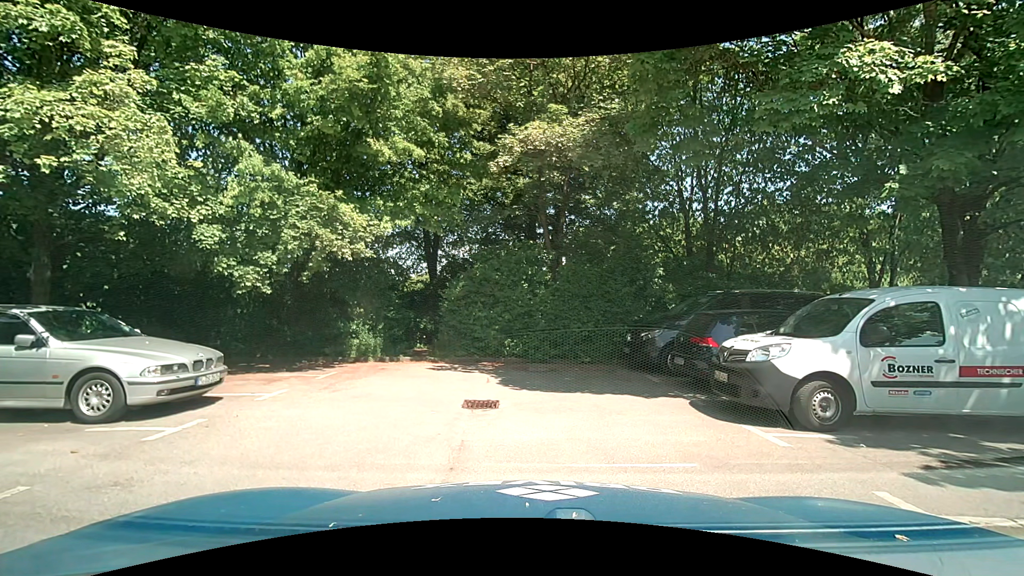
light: Day
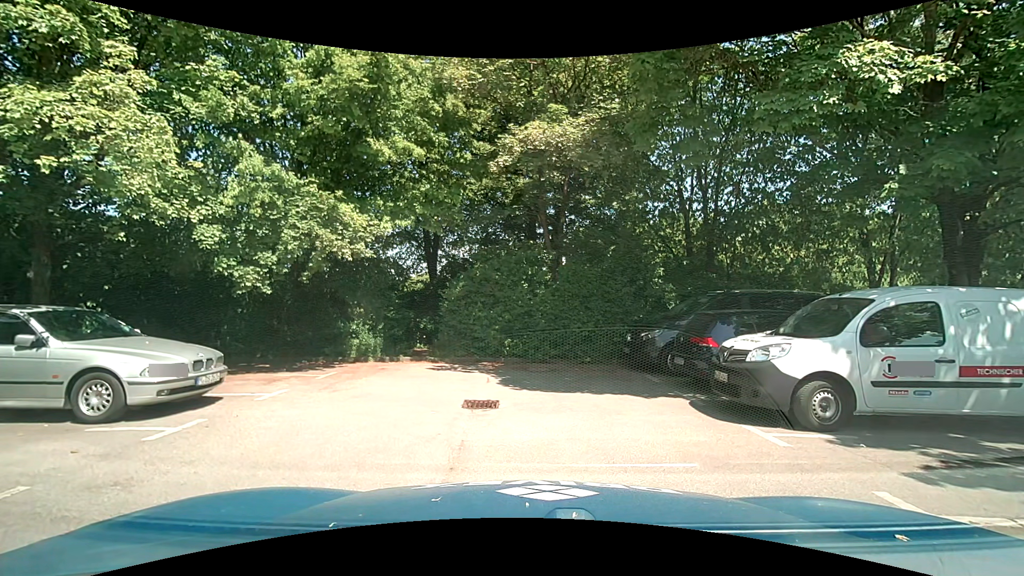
(0.0, 0.0) m; 0°
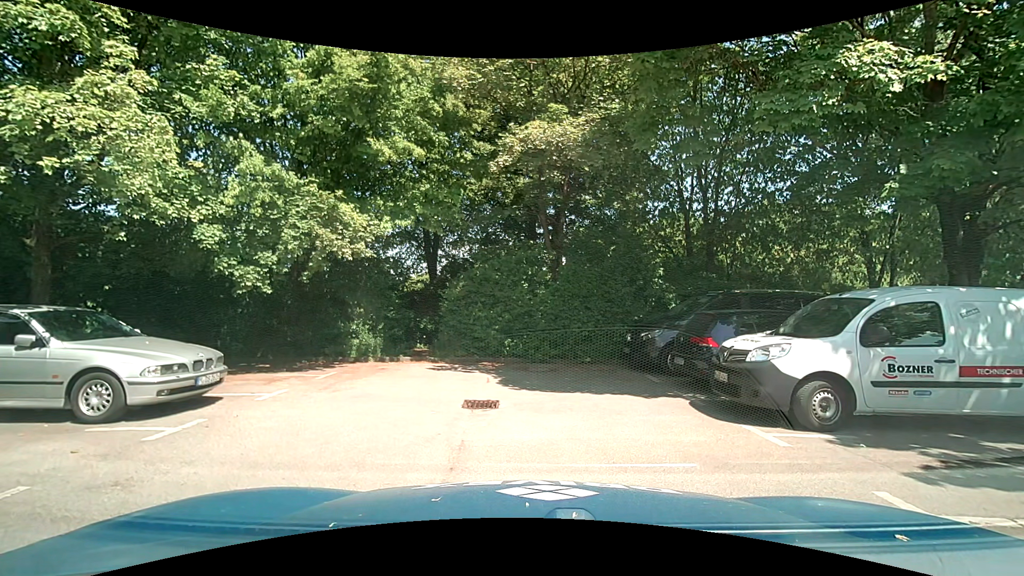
(0.0, 0.0) m; 0°
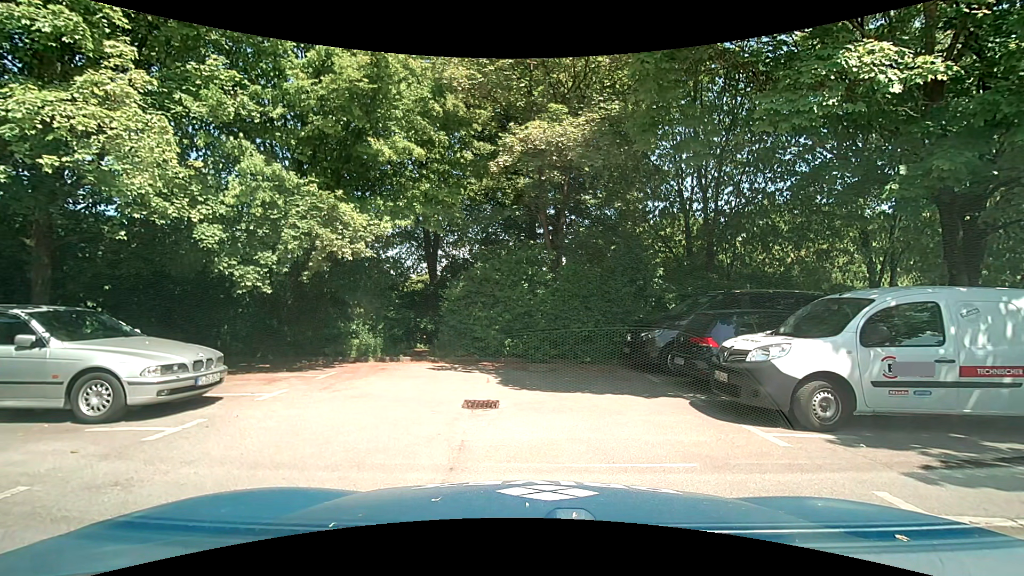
(0.0, 0.0) m; 0°
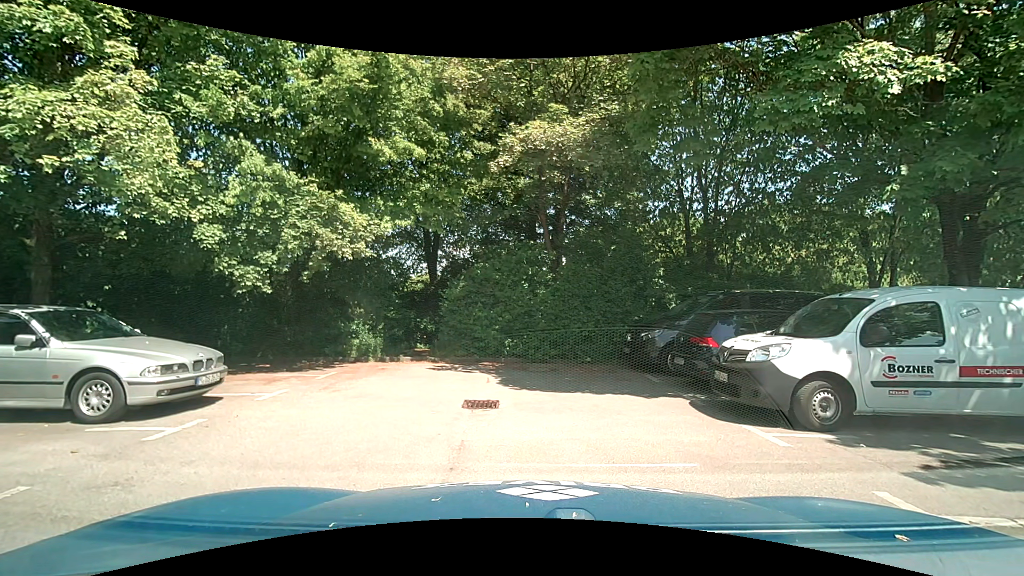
(0.0, 0.0) m; 0°
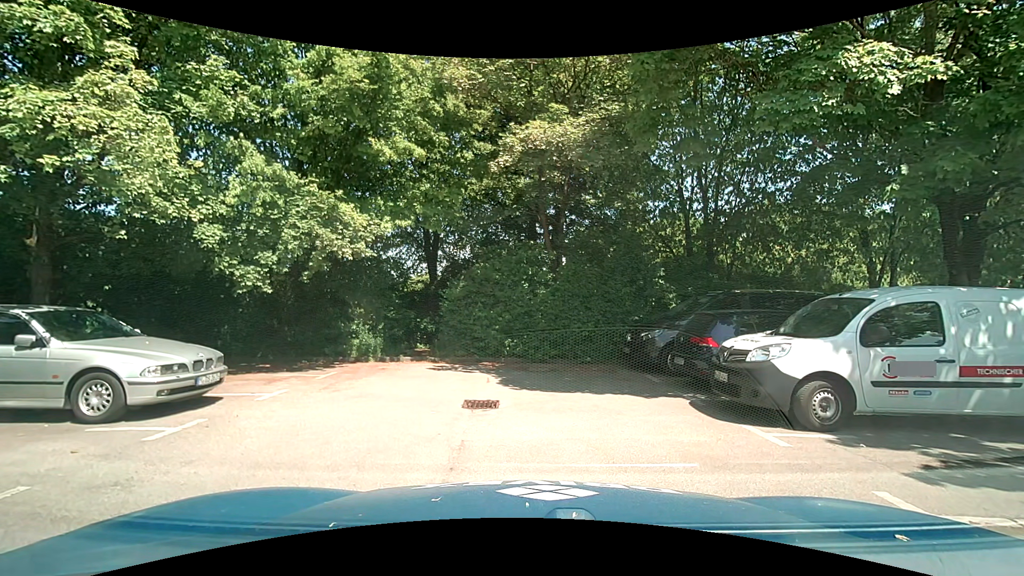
(0.0, 0.0) m; 0°
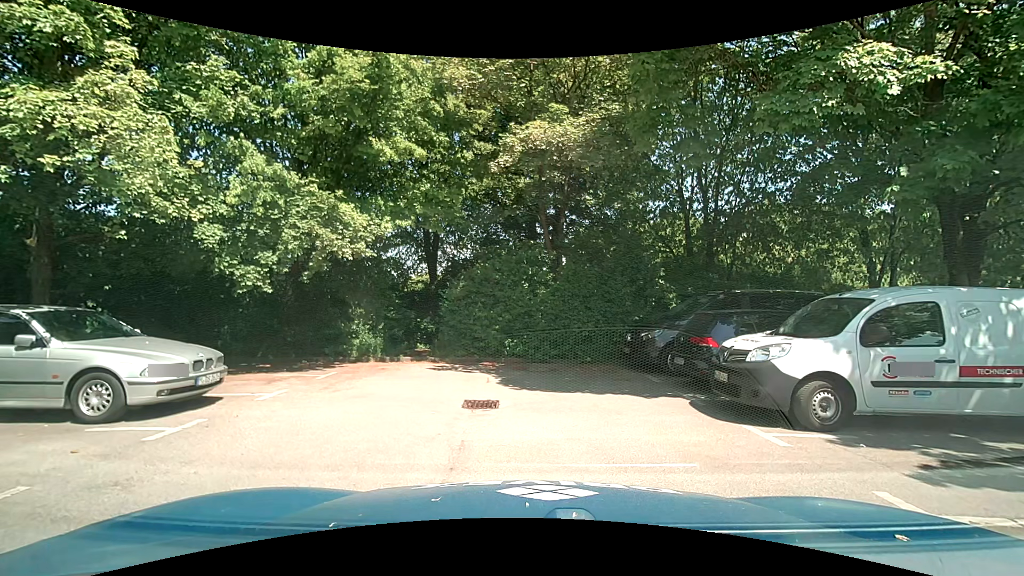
(0.0, 0.0) m; 0°
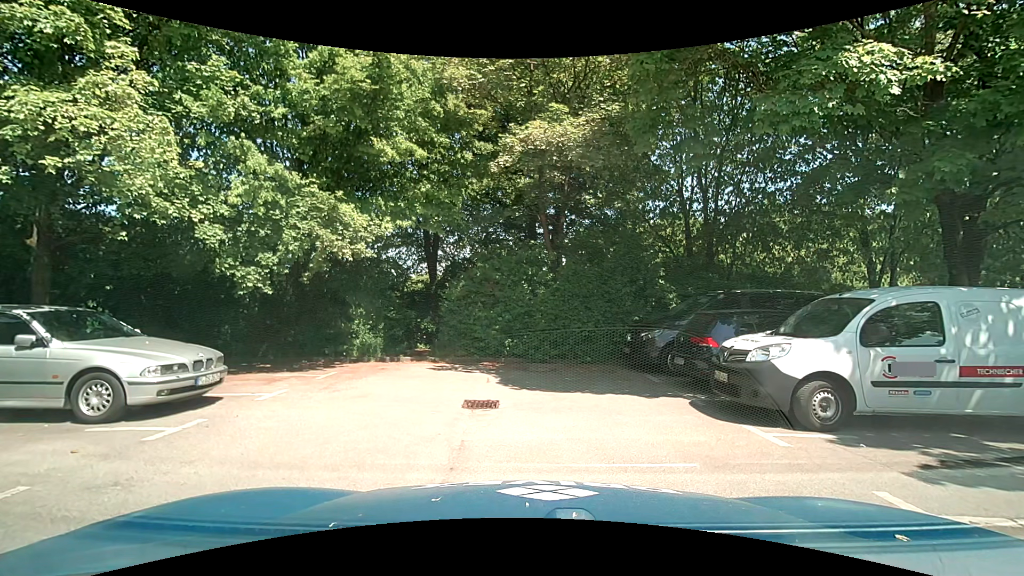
(0.0, 0.0) m; 0°
